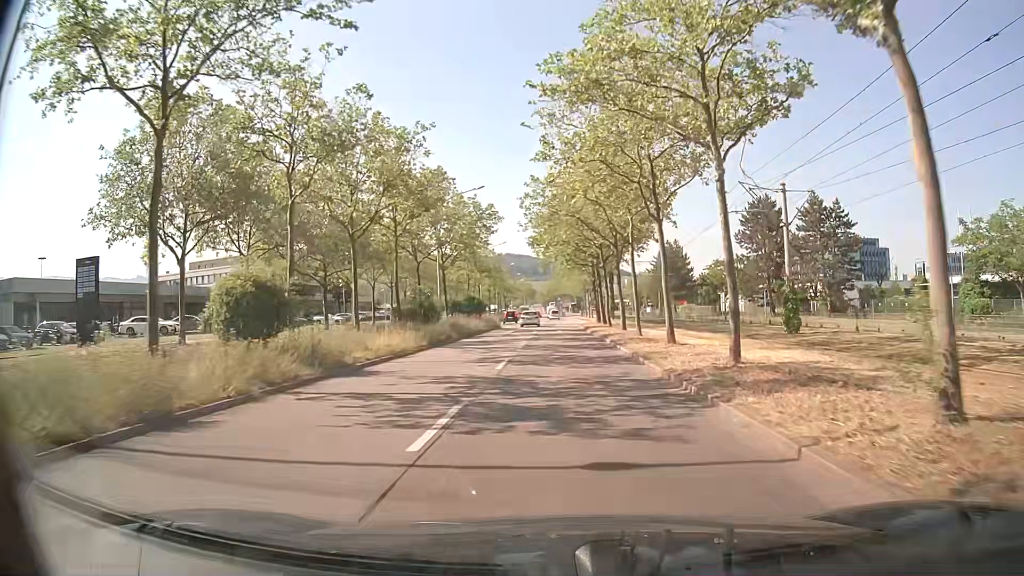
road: primary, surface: asphalt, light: Day
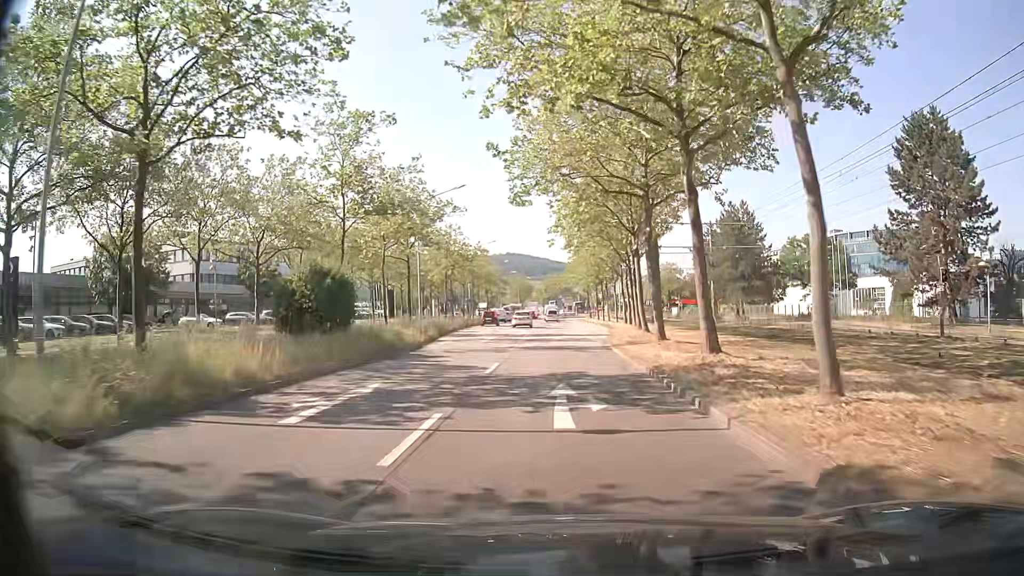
(-0.1, +37.4) m; 0°
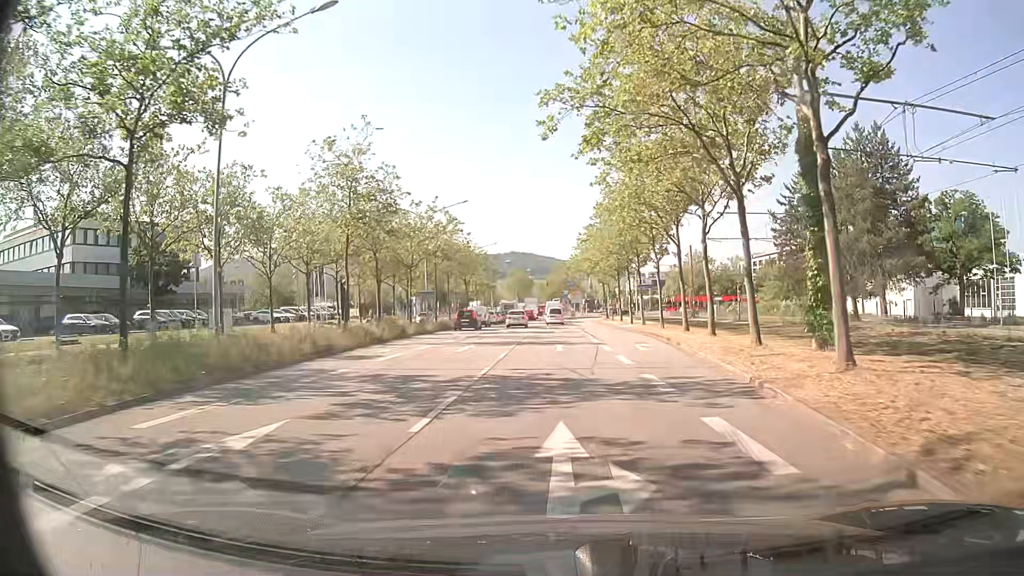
(0.0, +28.7) m; 0°
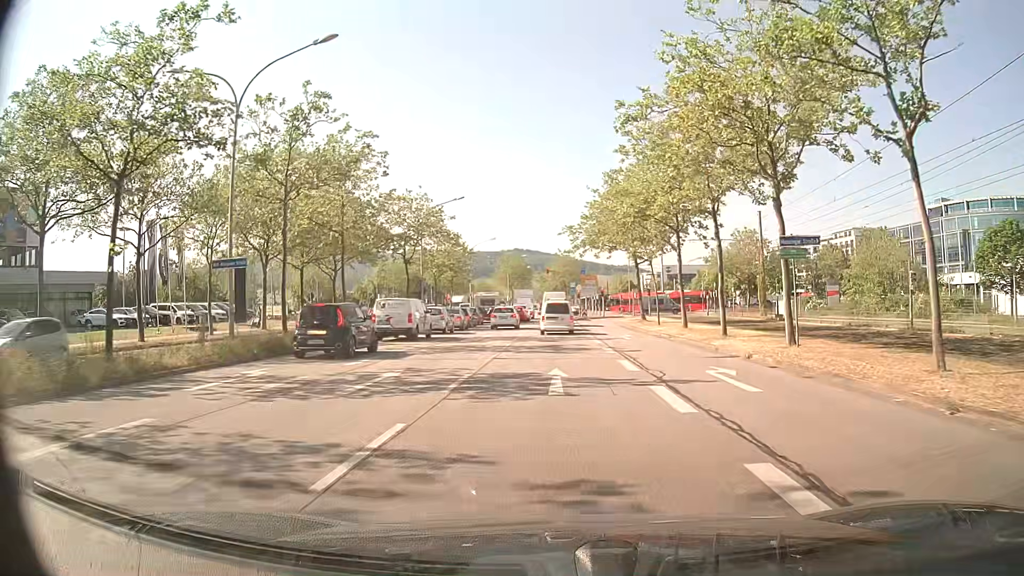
(0.0, +32.4) m; 0°
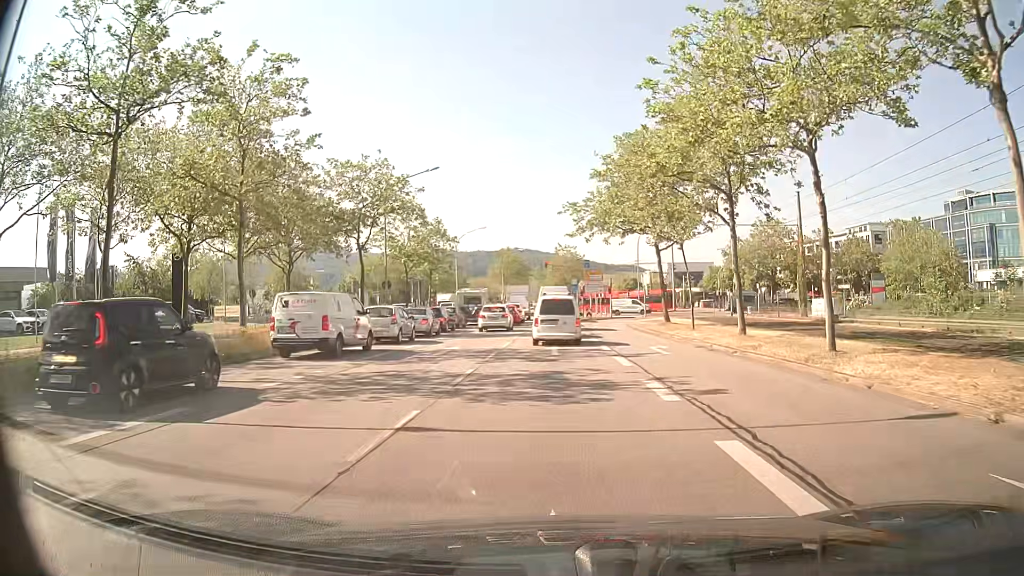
(-0.1, +10.8) m; -1°
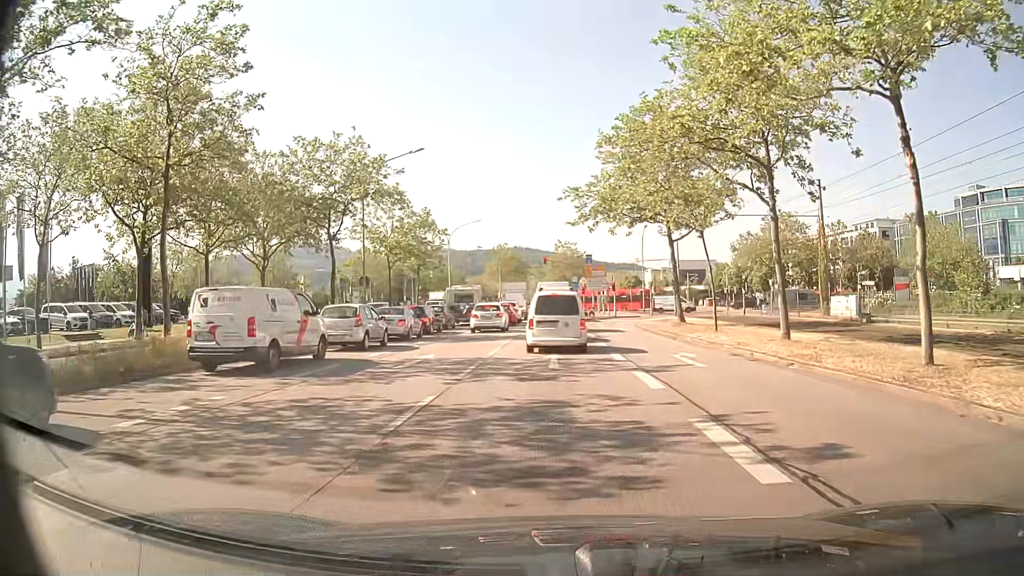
(0.0, +4.6) m; +1°
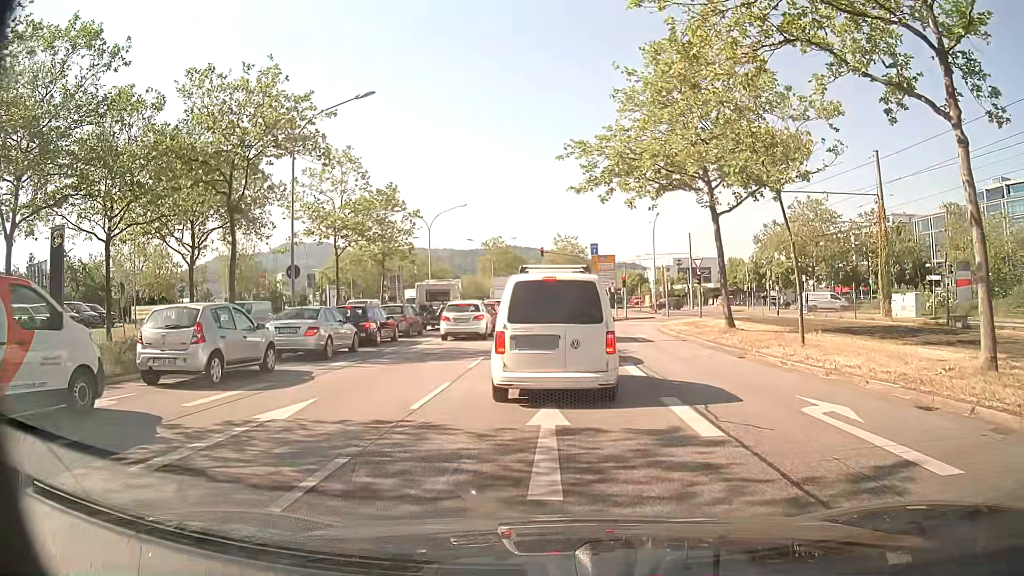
(-0.1, +9.6) m; 0°
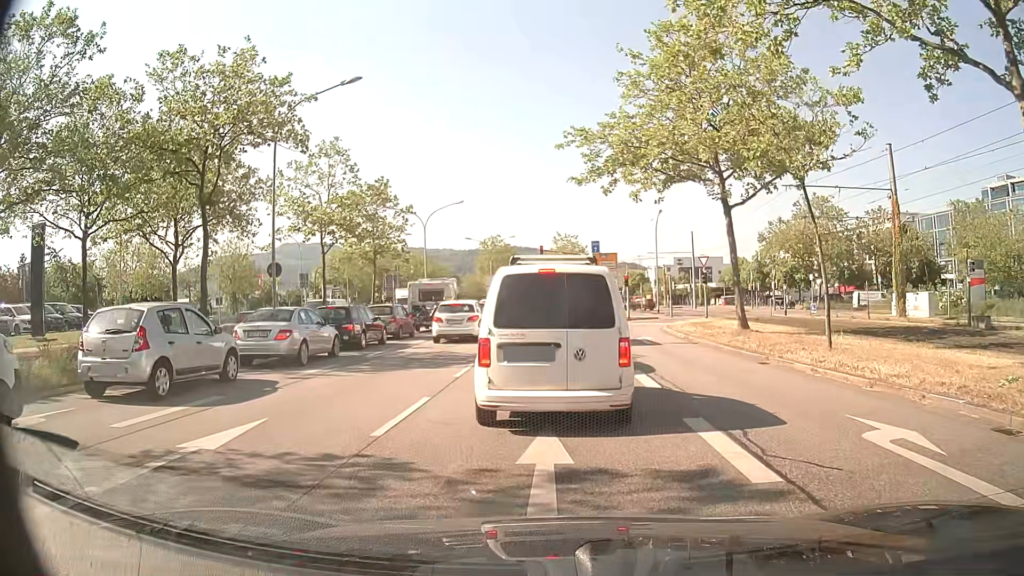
(0.0, +1.7) m; -2°
